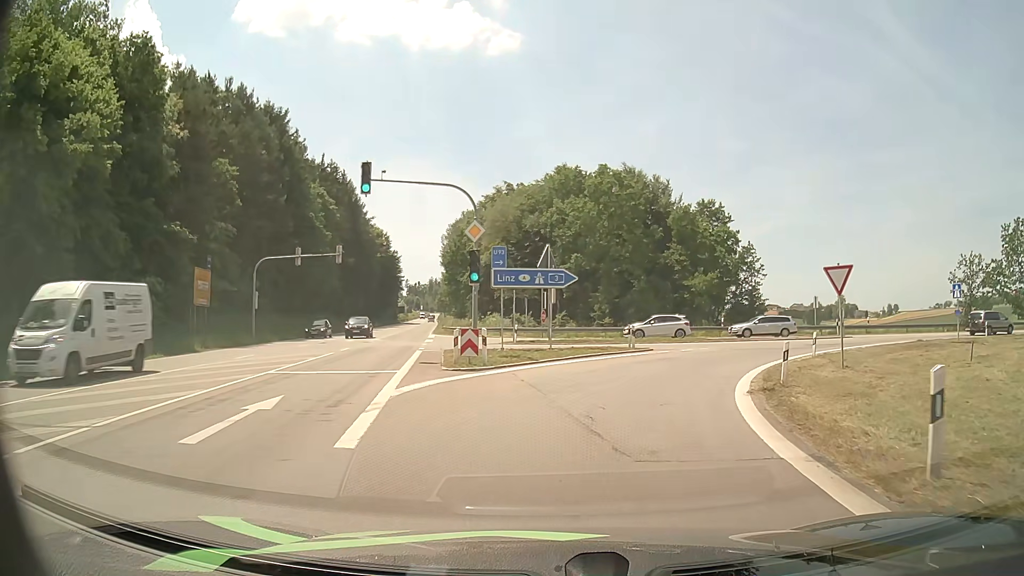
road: primary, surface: asphalt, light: Day
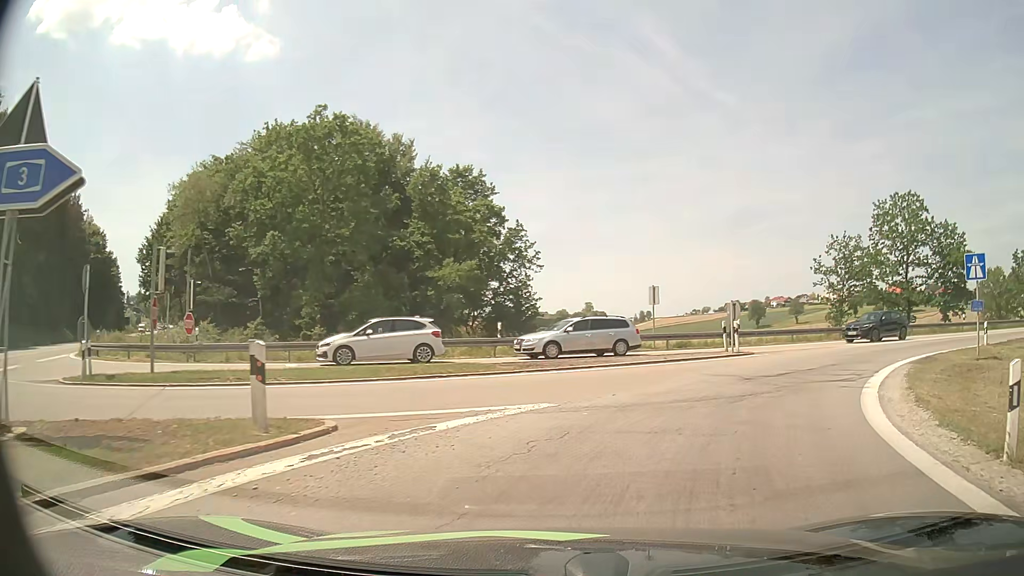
(+3.2, +20.6) m; +21°
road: motorway_link
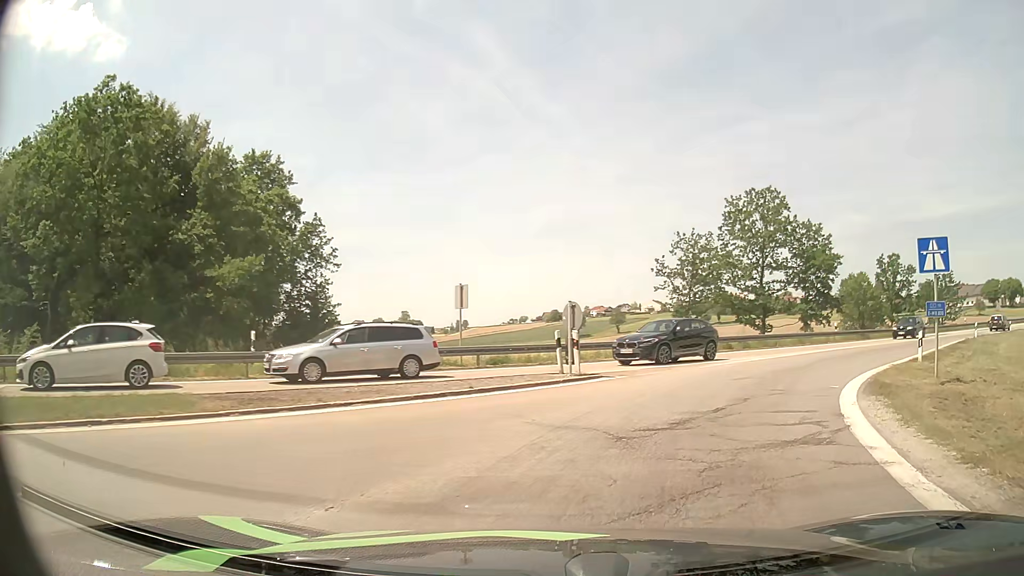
(+1.0, +7.1) m; +16°
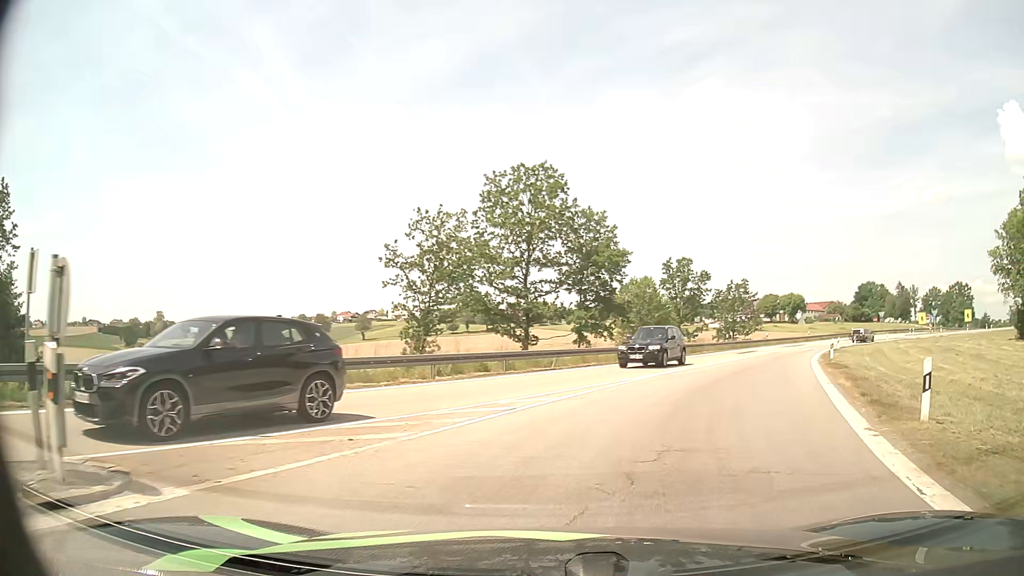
(+2.2, +11.5) m; +22°
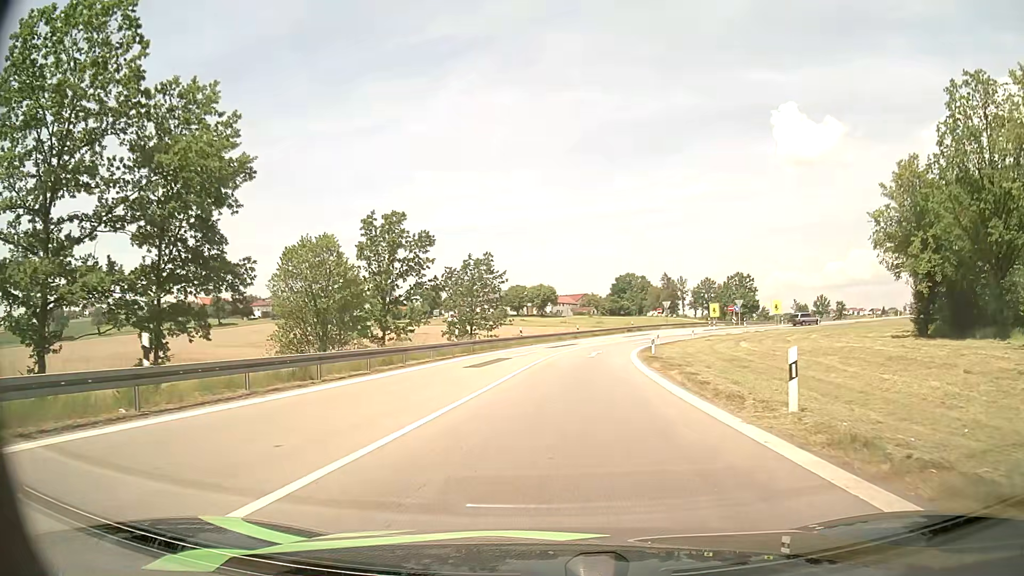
(+6.1, +23.0) m; +21°
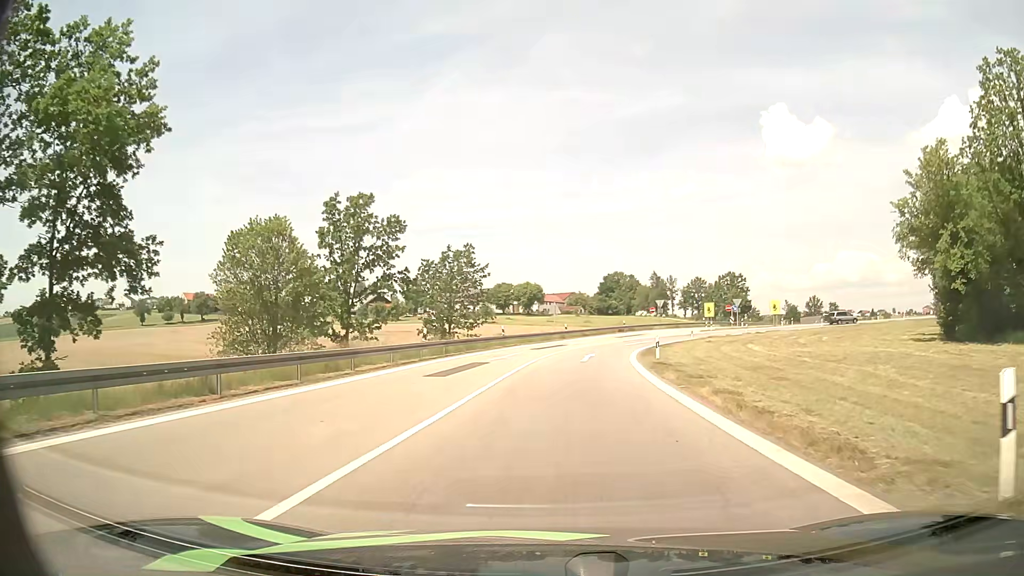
(0.0, +5.3) m; +1°
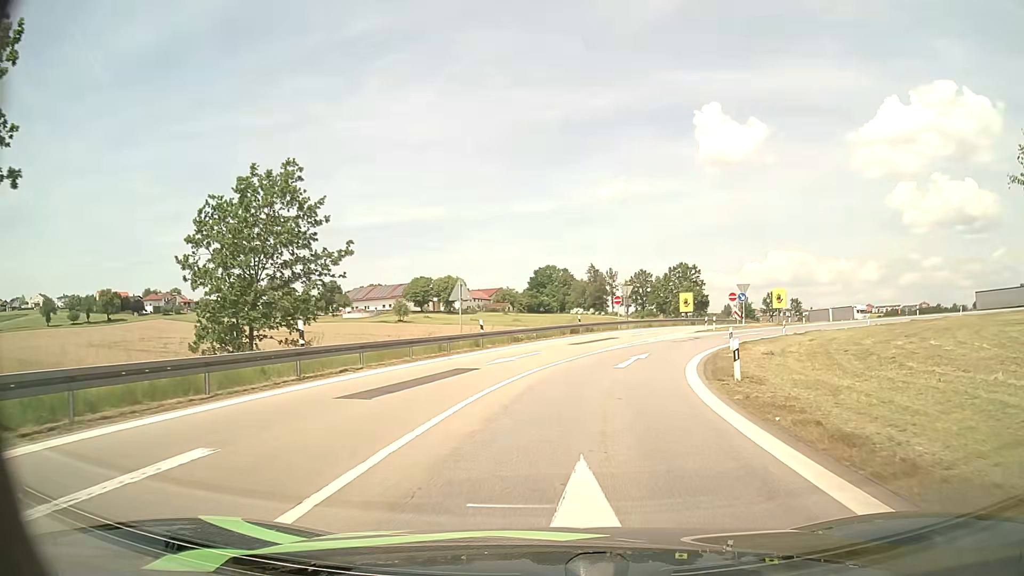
(+1.2, +28.4) m; +6°
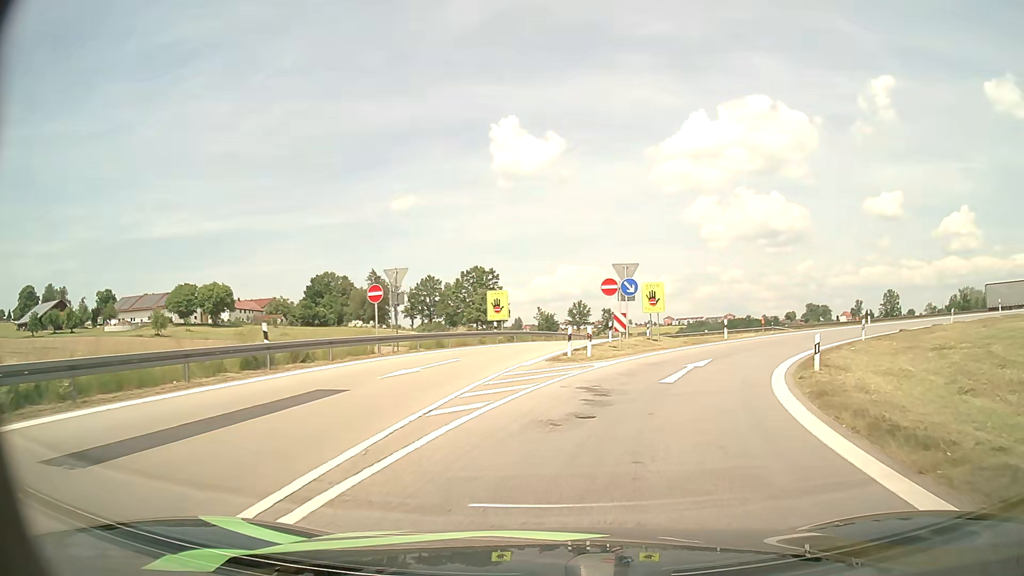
(+3.7, +27.9) m; +18°
(+1, +10) (+4, +20) (+9, +28) (+16, +35) (+24, +41) (+33, +44) (+43, +46) (+53, +45) (+62, +41) (+71, +36) m
